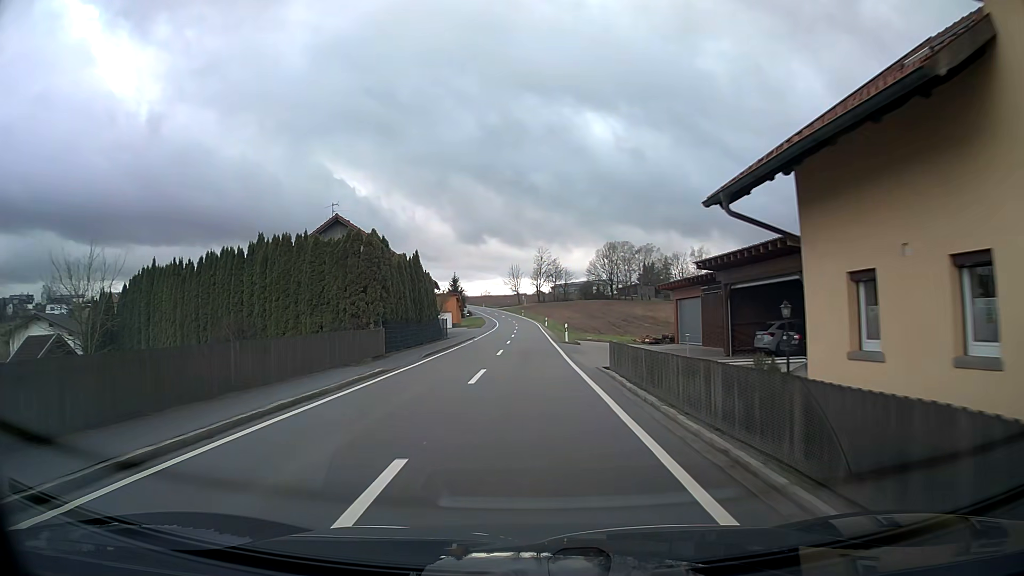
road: tertiary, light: Day
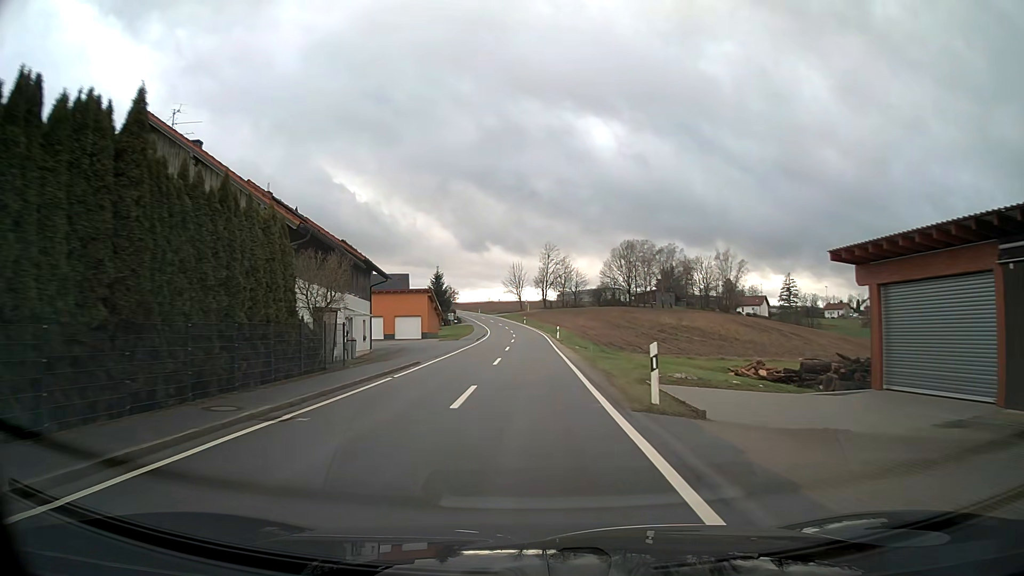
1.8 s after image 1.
(-0.2, +26.9) m; -1°
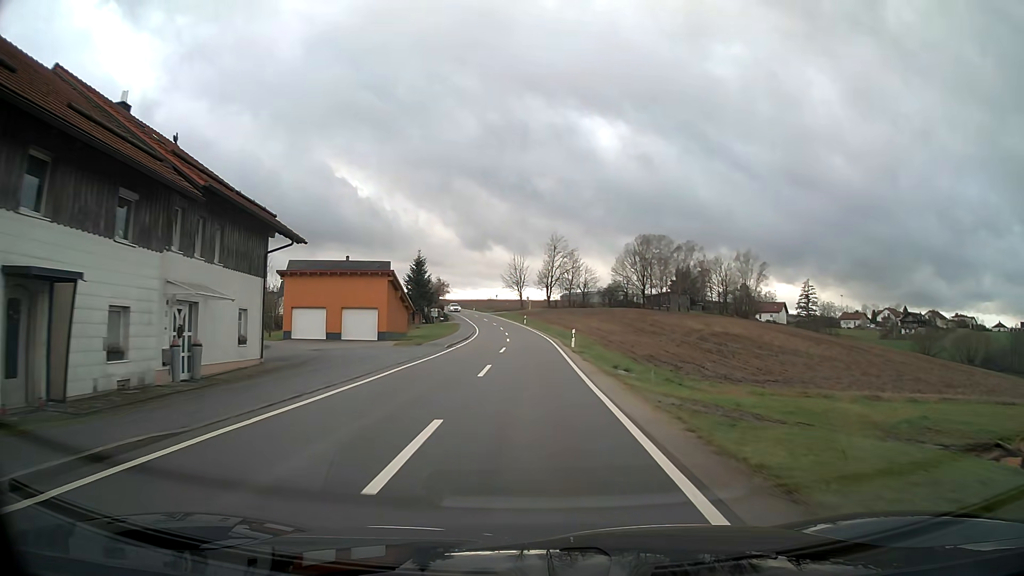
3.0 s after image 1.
(+0.1, +18.0) m; 0°
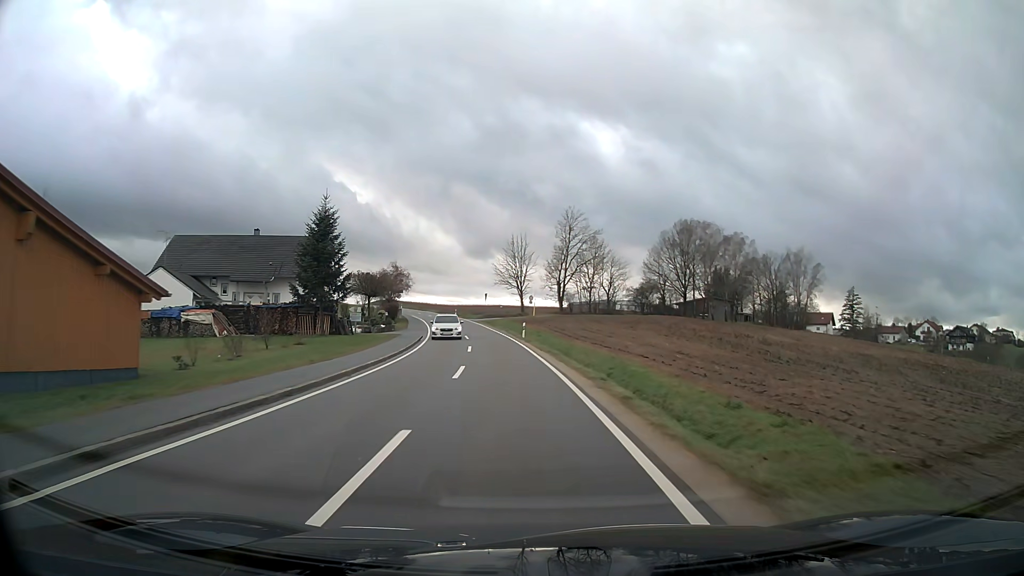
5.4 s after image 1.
(-0.2, +36.8) m; -1°
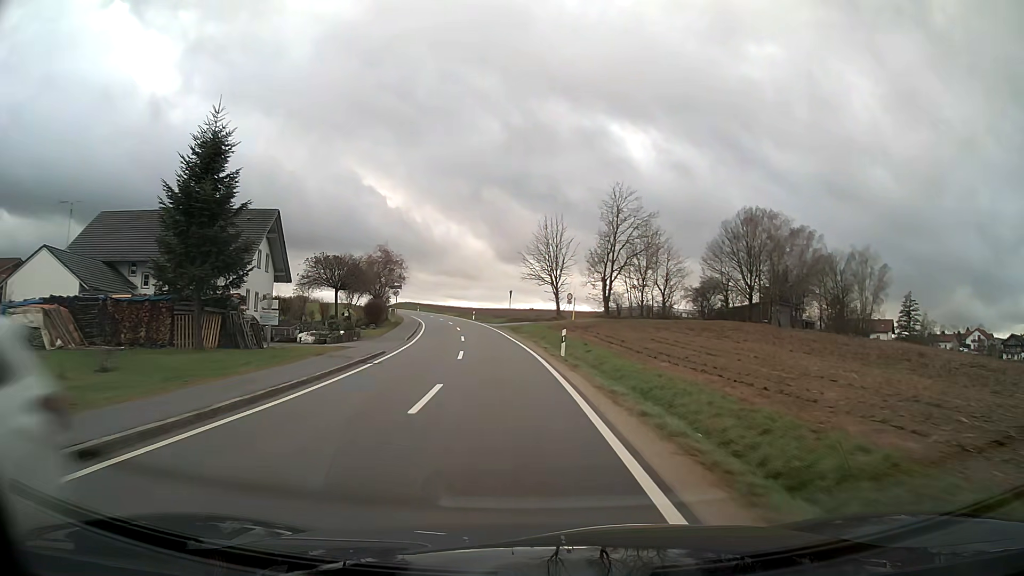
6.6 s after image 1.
(-0.5, +18.7) m; -4°
